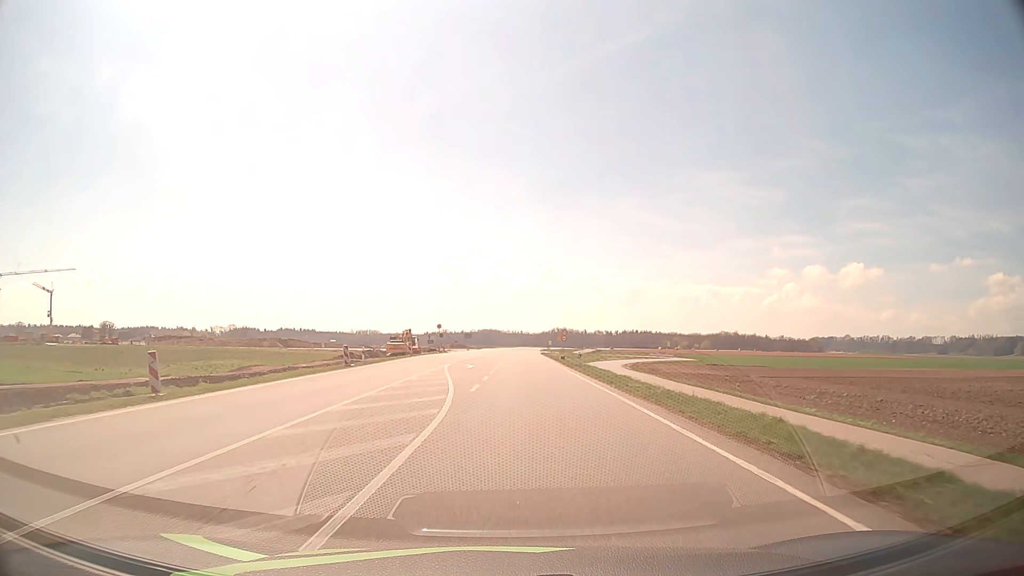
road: primary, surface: asphalt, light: Day
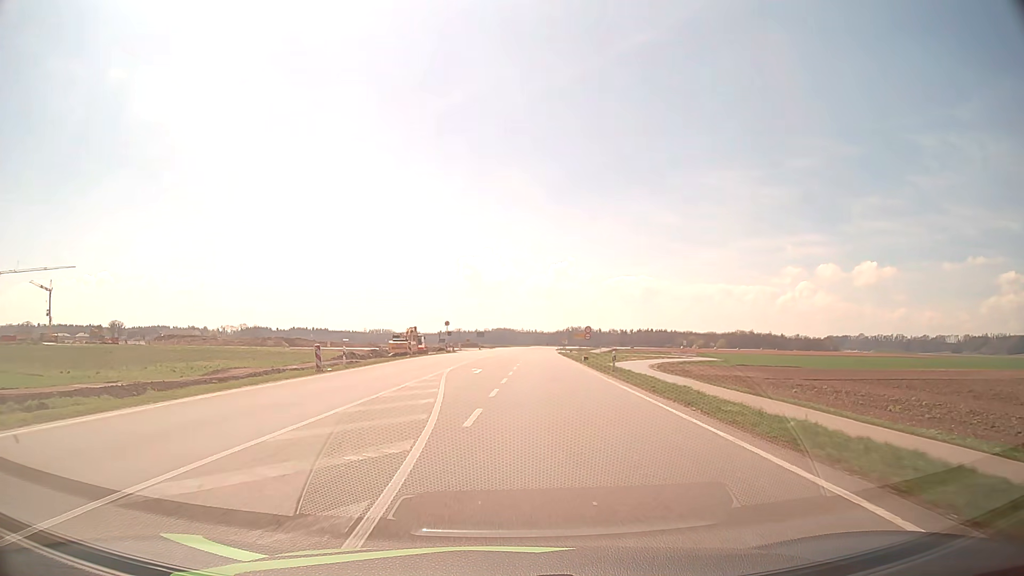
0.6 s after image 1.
(-0.1, +8.3) m; -1°
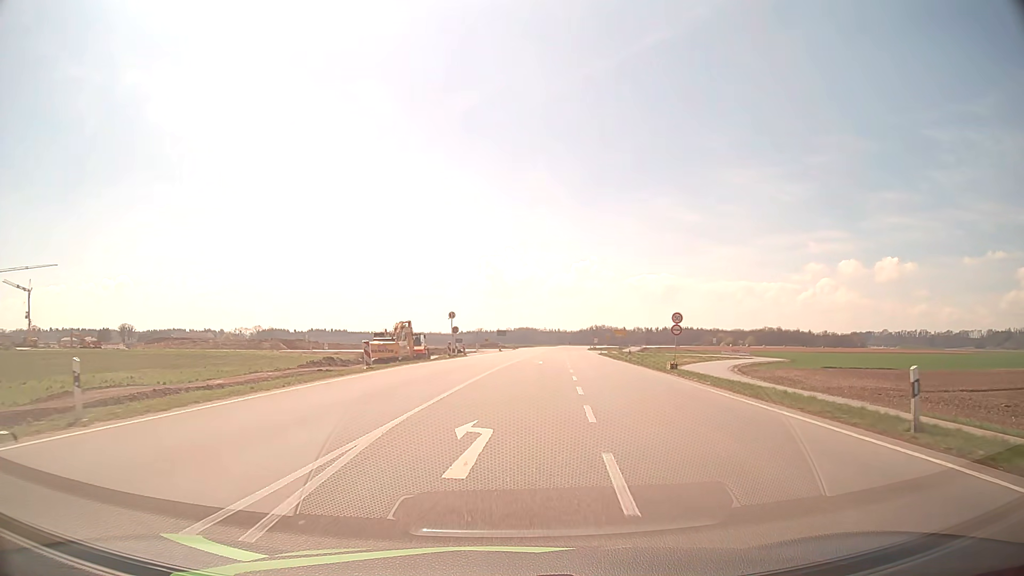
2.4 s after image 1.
(-0.6, +23.5) m; -2°
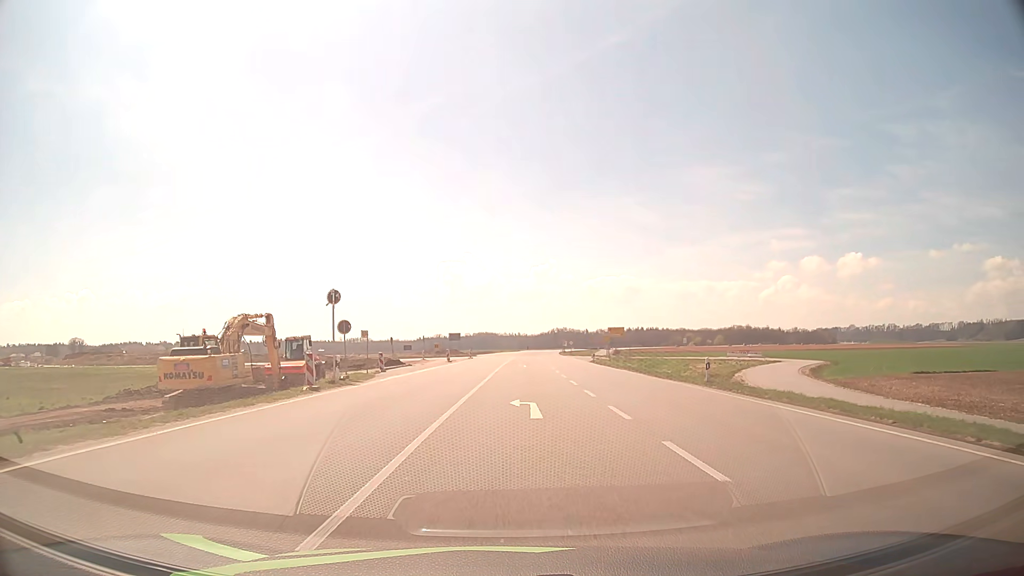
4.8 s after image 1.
(+0.7, +28.8) m; +3°
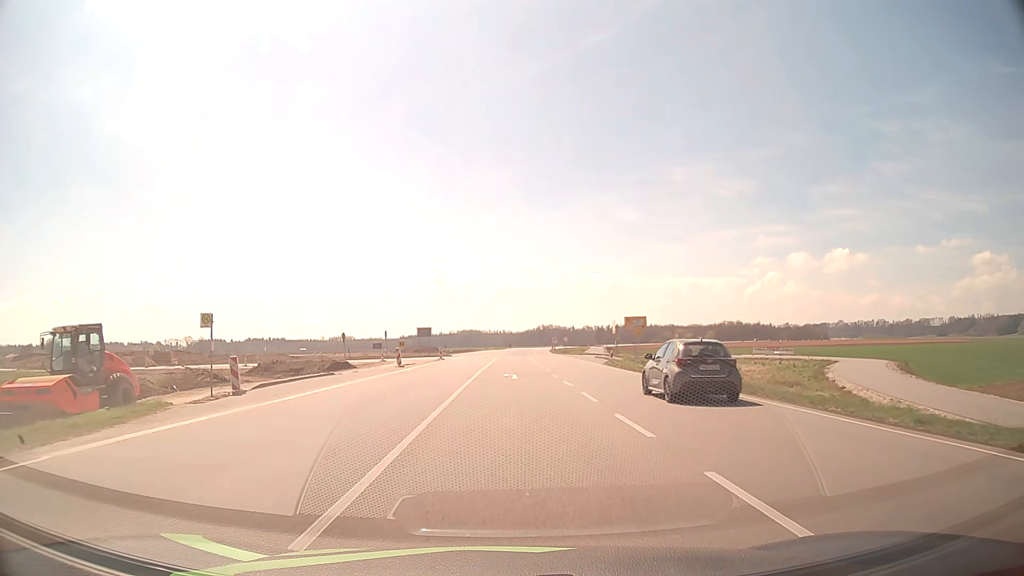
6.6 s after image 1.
(+0.3, +20.8) m; +1°
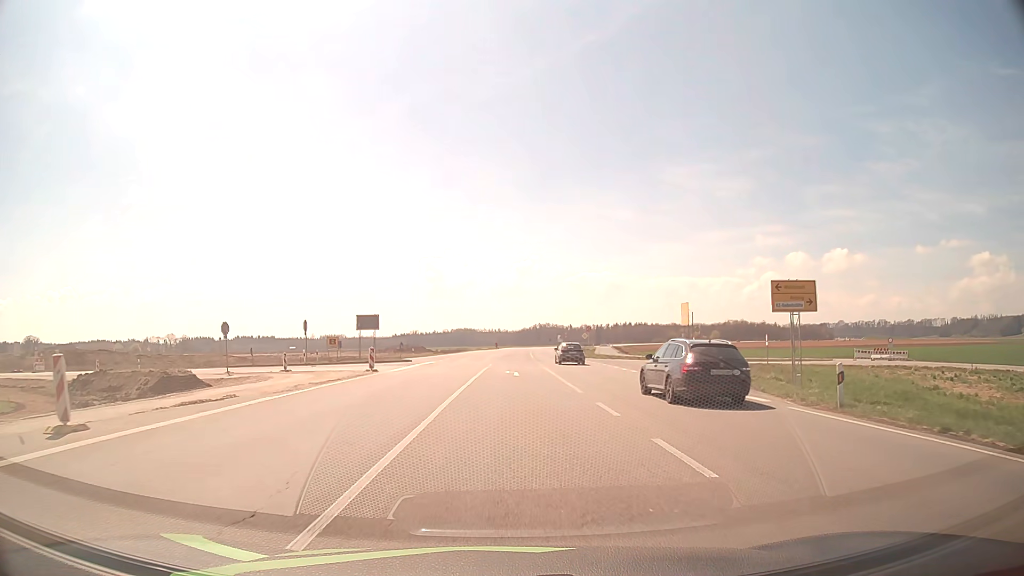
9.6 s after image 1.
(+0.1, +33.4) m; 0°
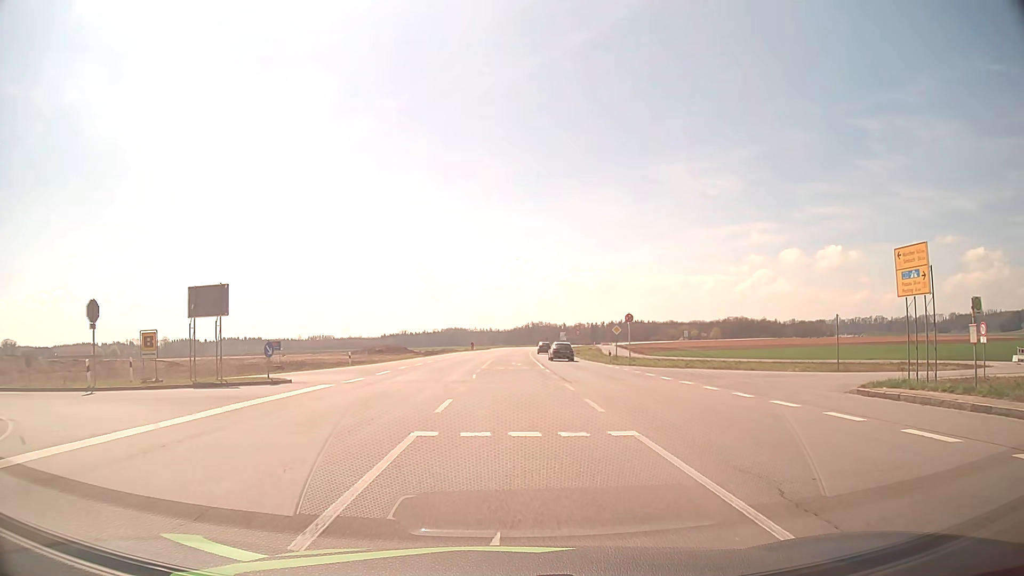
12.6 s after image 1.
(+0.1, +28.4) m; +1°
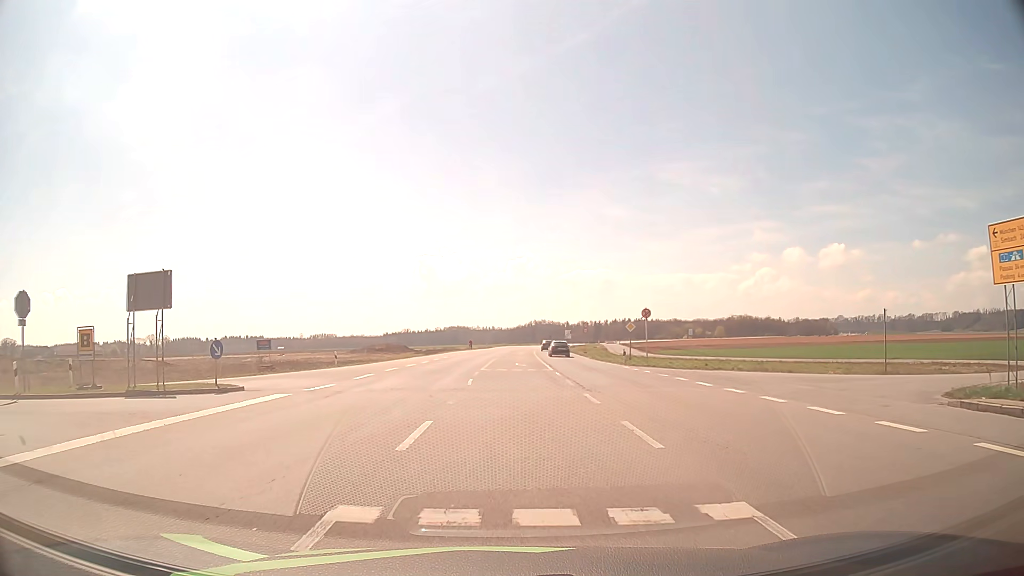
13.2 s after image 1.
(0.0, +4.8) m; 0°
